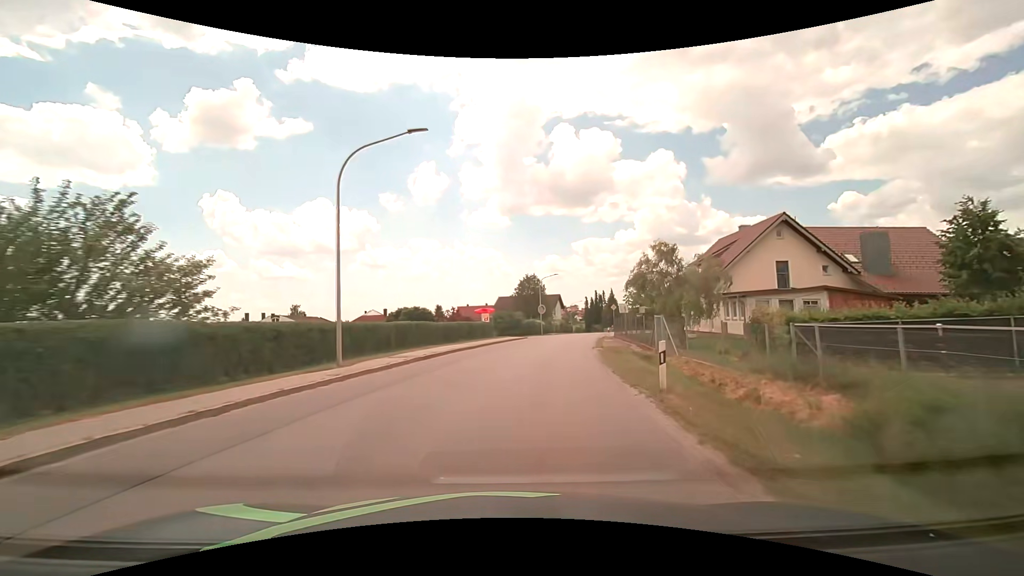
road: tertiary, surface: asphalt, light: Day
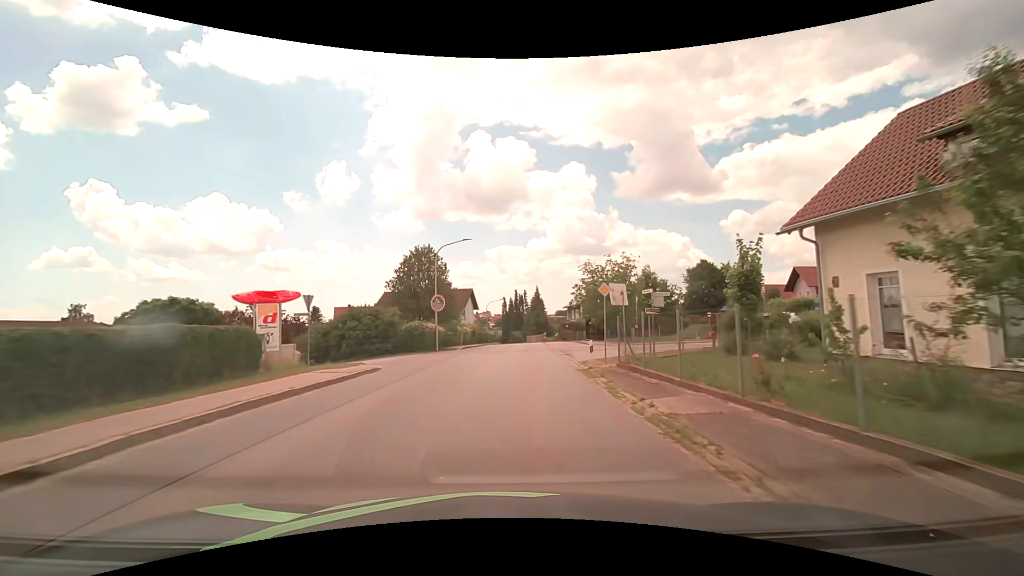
(+2.9, +30.0) m; +10°
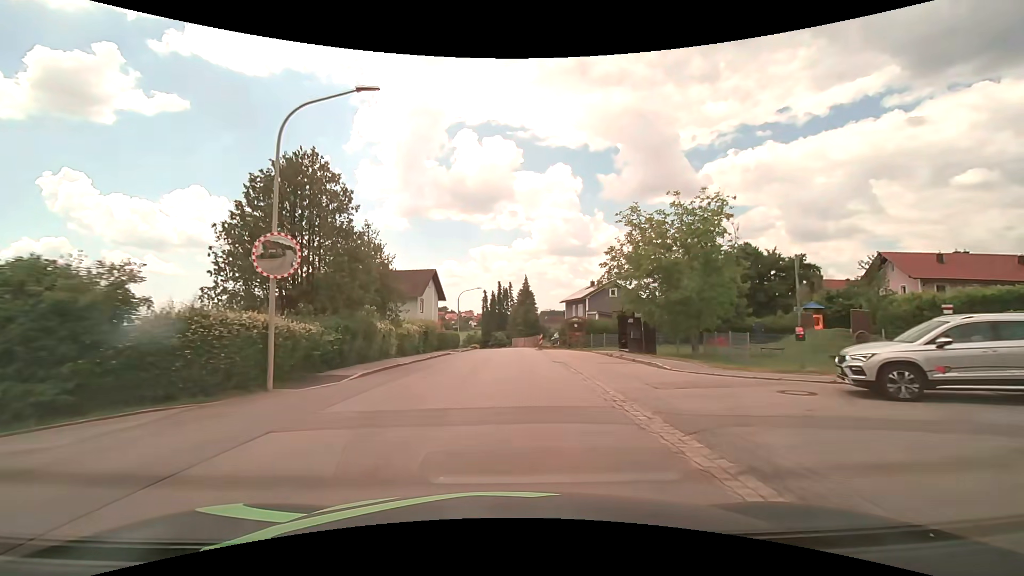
(+0.5, +22.7) m; +2°
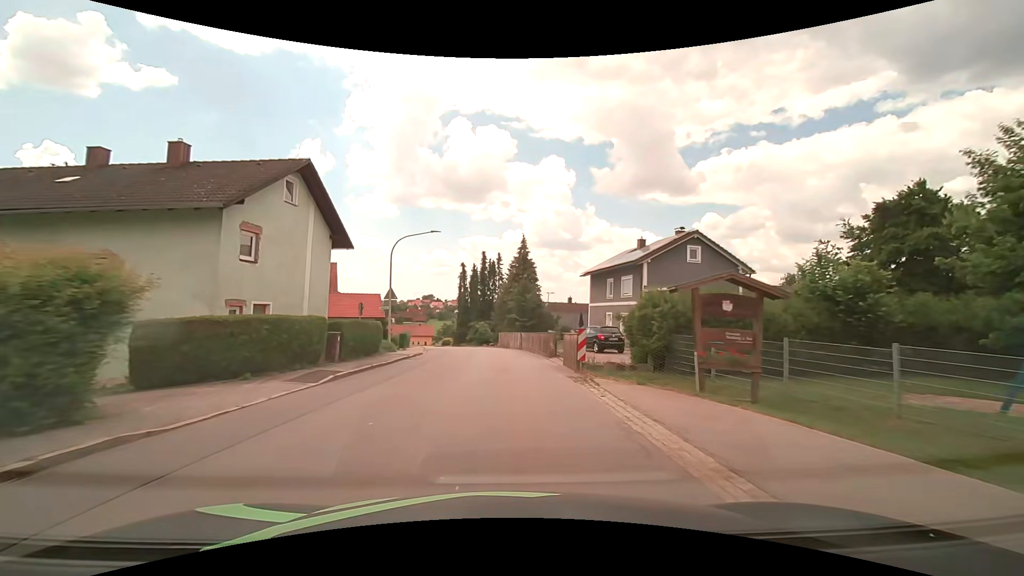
(+0.4, +30.6) m; +1°
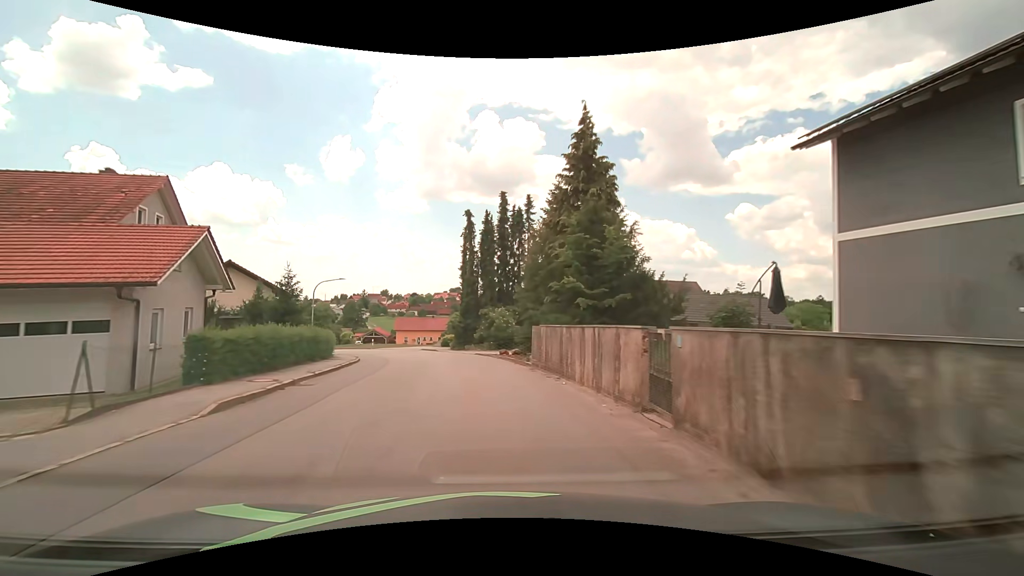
(-0.4, +30.9) m; -3°
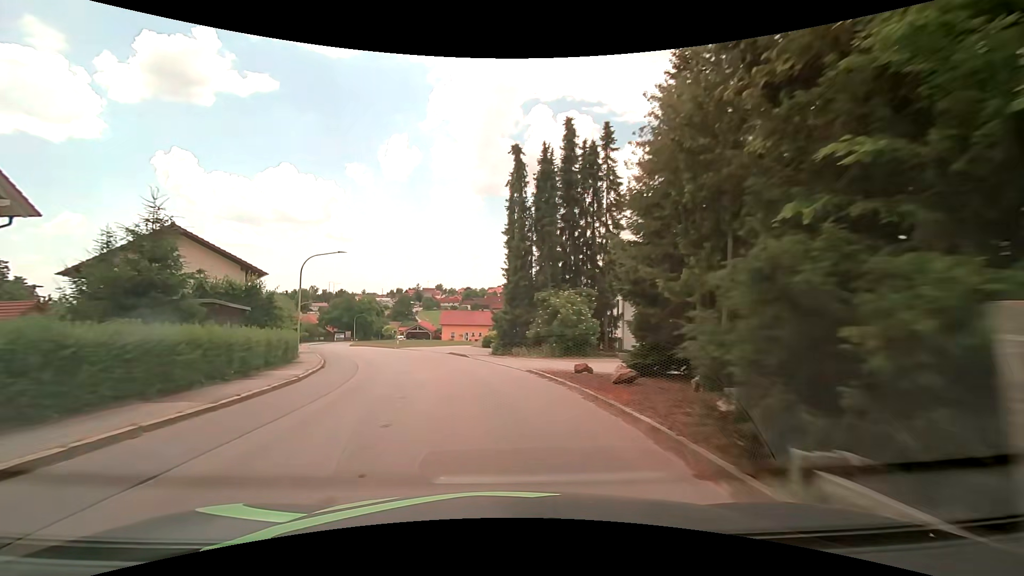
(-0.7, +15.5) m; -6°
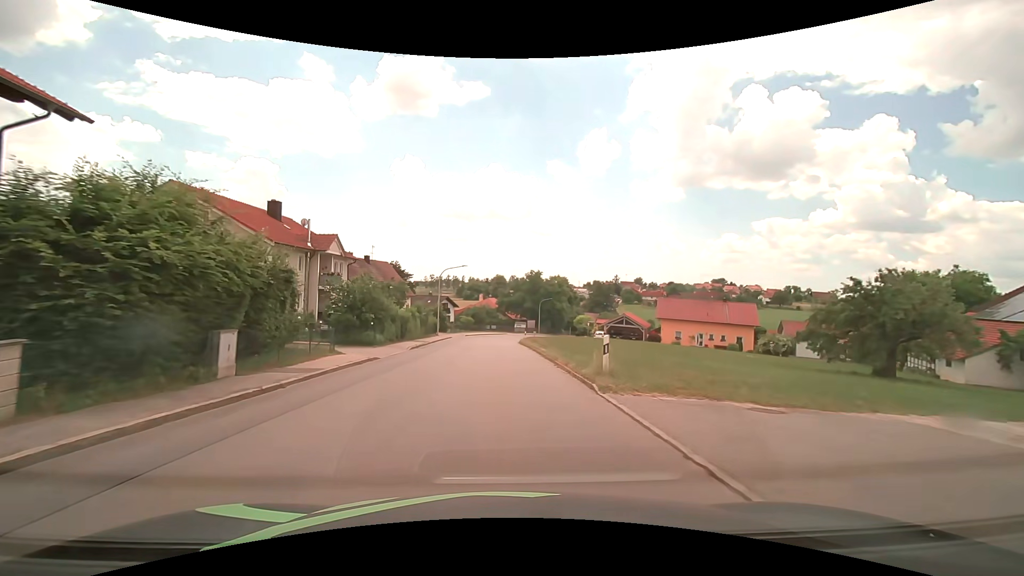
(-7.8, +37.4) m; -22°
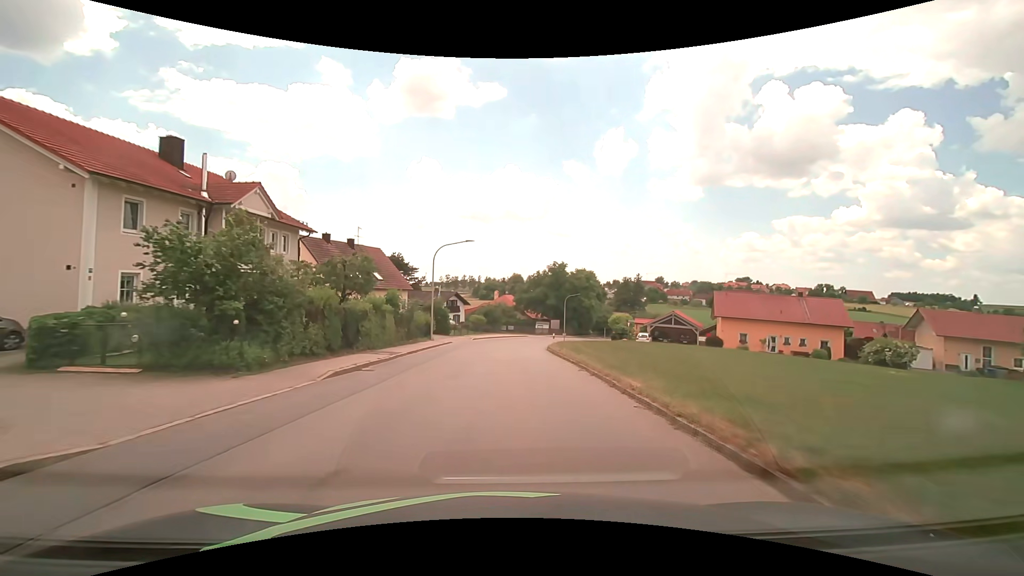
(-0.4, +15.3) m; -2°
(0, +10) (0, +20) (0, +30) (+1, +40) (+2, +50) (+5, +60) (+8, +69) (+12, +78) (+17, +87) (+21, +96) m
